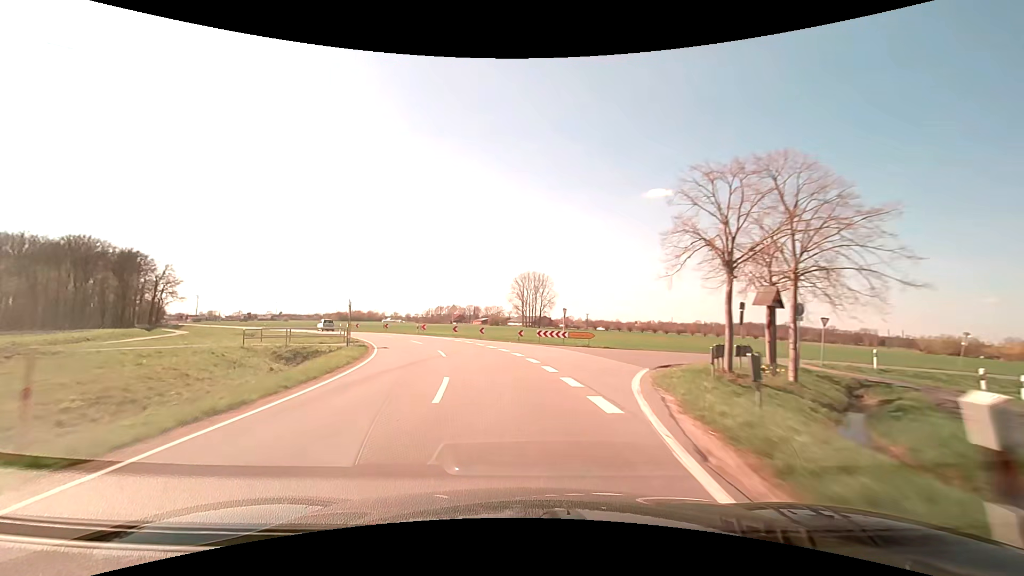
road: secondary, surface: asphalt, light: Day
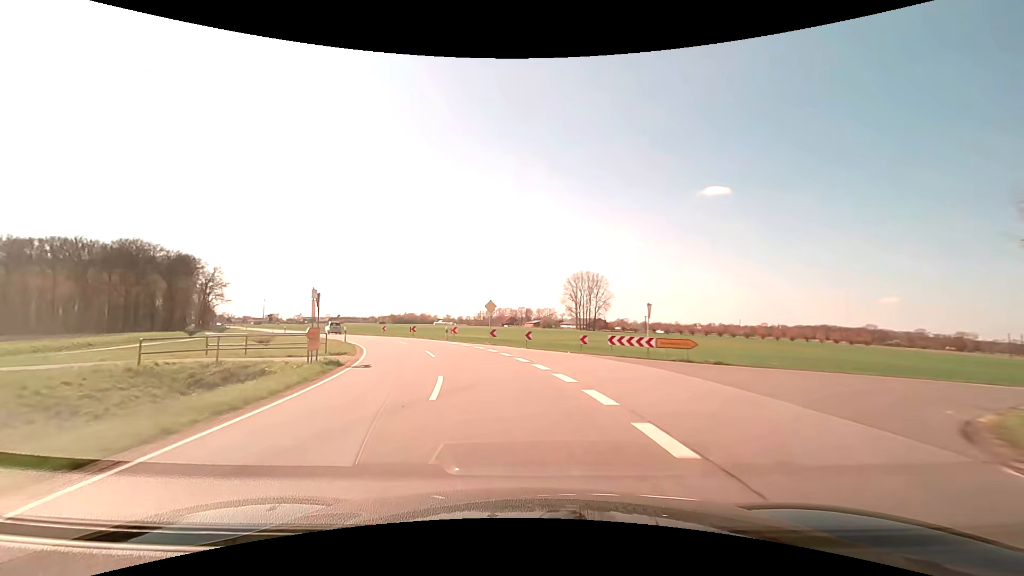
(-0.5, +11.7) m; -6°
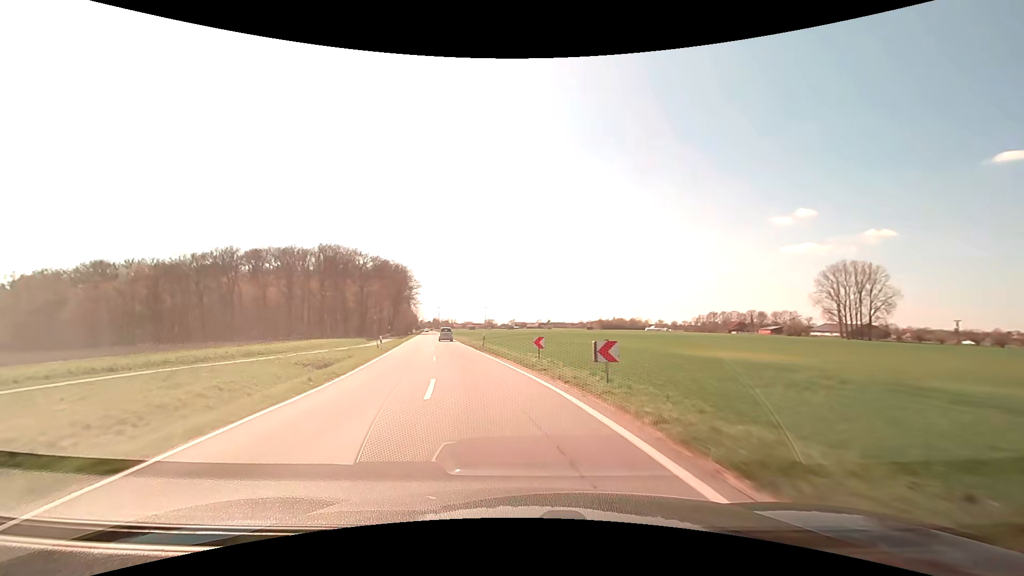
(-6.7, +34.8) m; -22°
